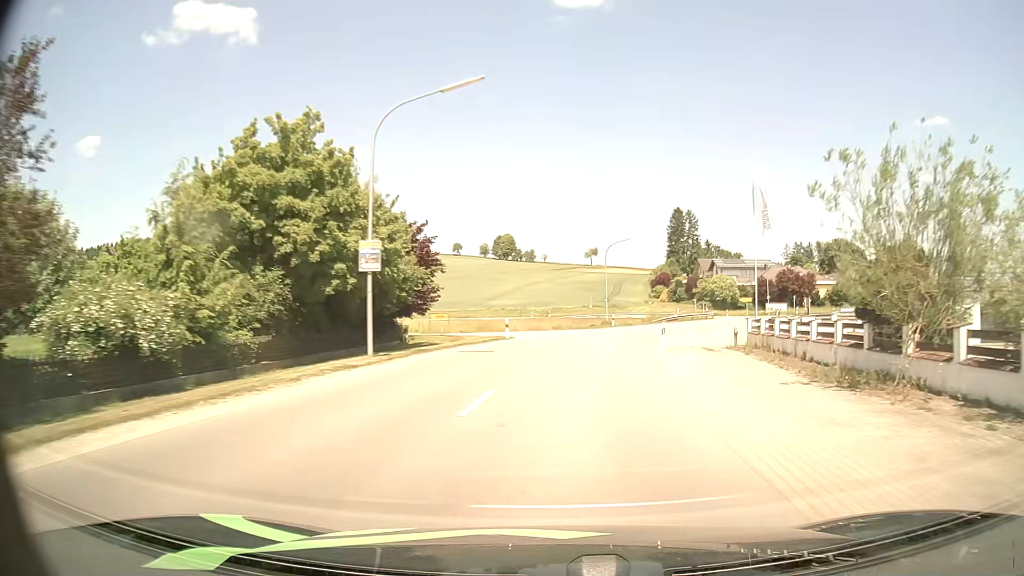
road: secondary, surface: asphalt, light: Day
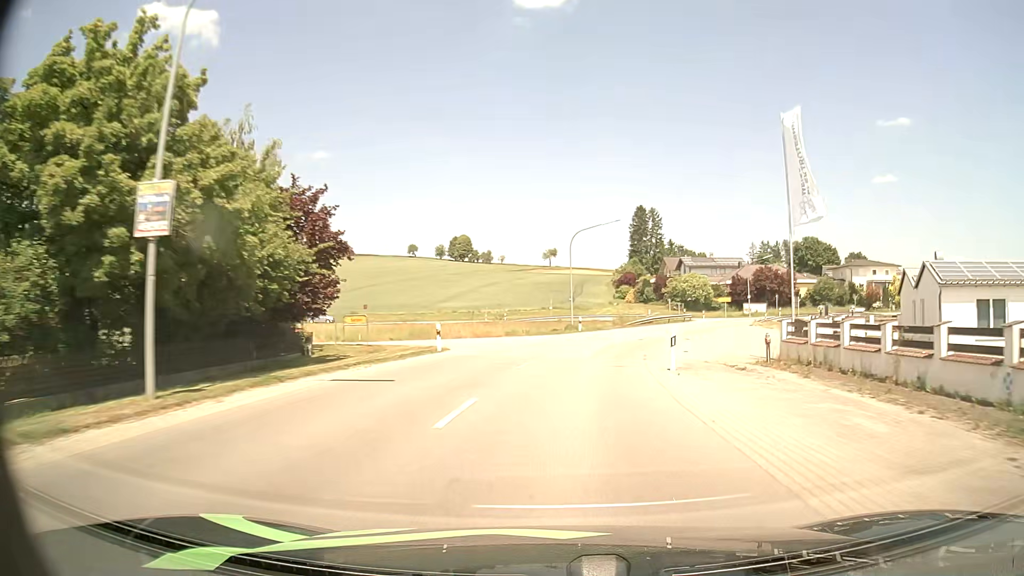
(+0.3, +9.8) m; +3°
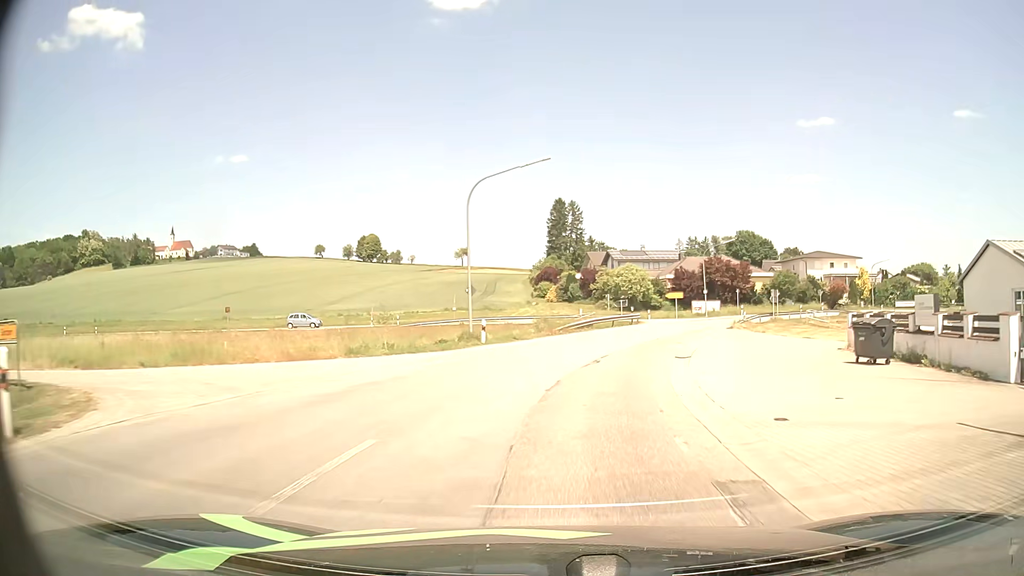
(+1.2, +18.3) m; +7°
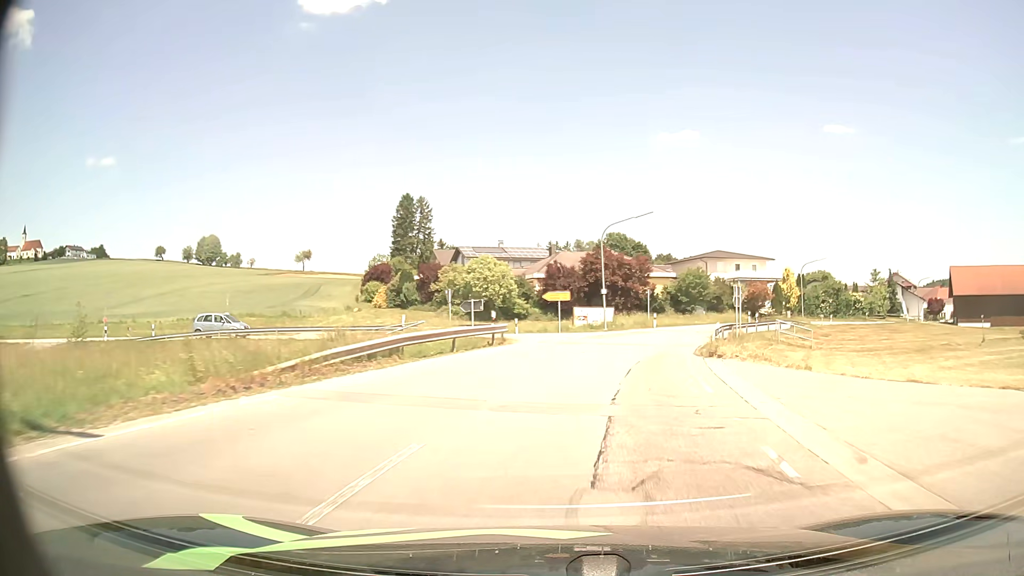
(+2.4, +24.6) m; +13°
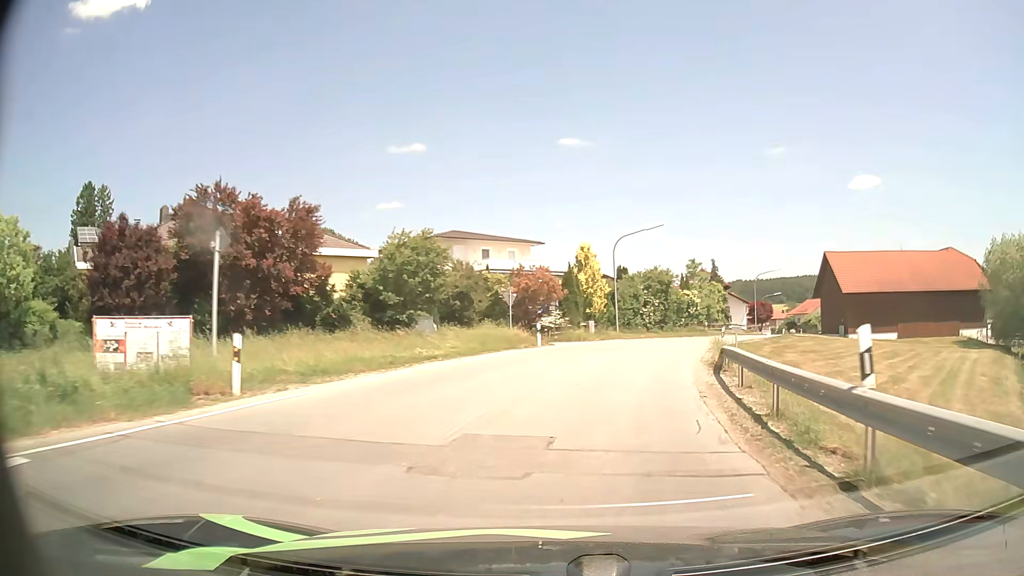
(+7.8, +37.5) m; +23°
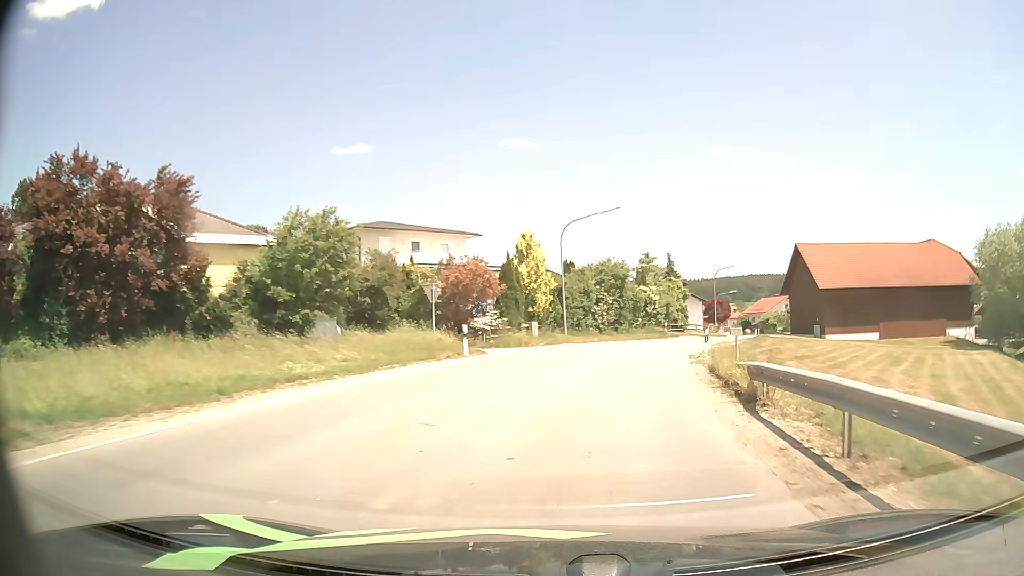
(+0.3, +7.4) m; +5°
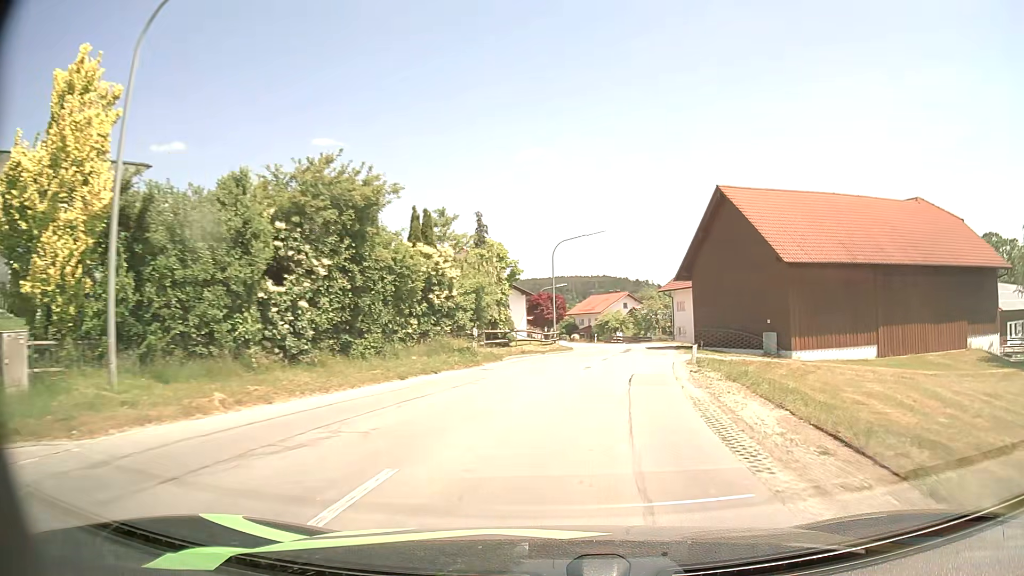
(+4.5, +29.2) m; +17°
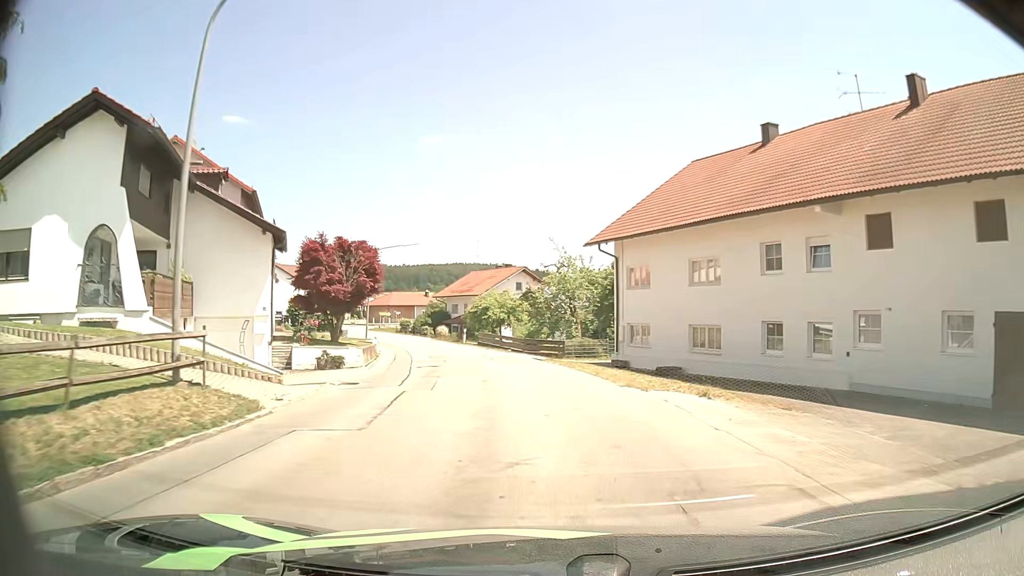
(+4.6, +36.3) m; +8°
(0, +10) (-1, +20) (-2, +30) (-4, +40) (-7, +49) (-10, +59) (-14, +68) (-18, +77) (-22, +86) (-27, +95) m
